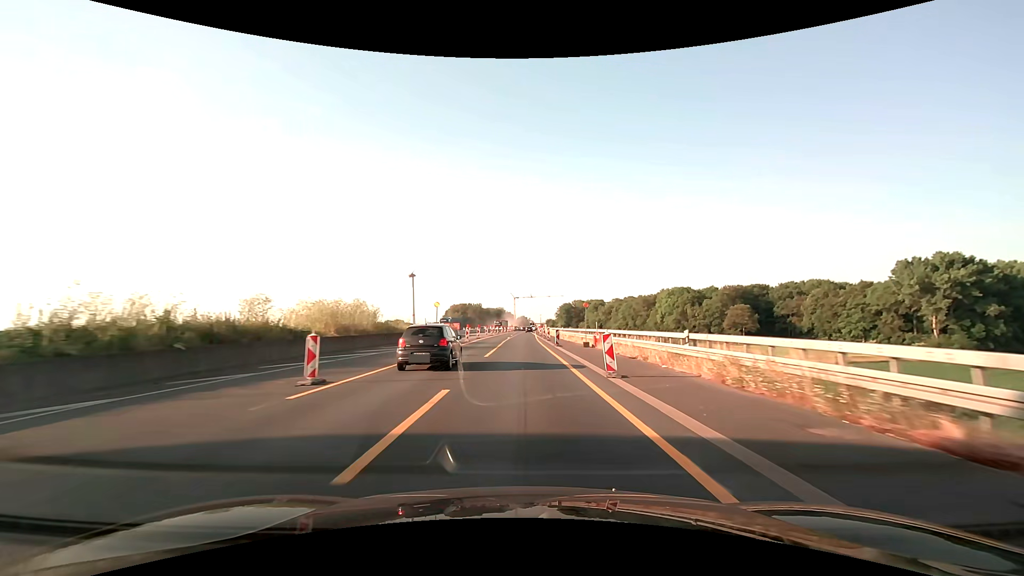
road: motorway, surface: asphalt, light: Day
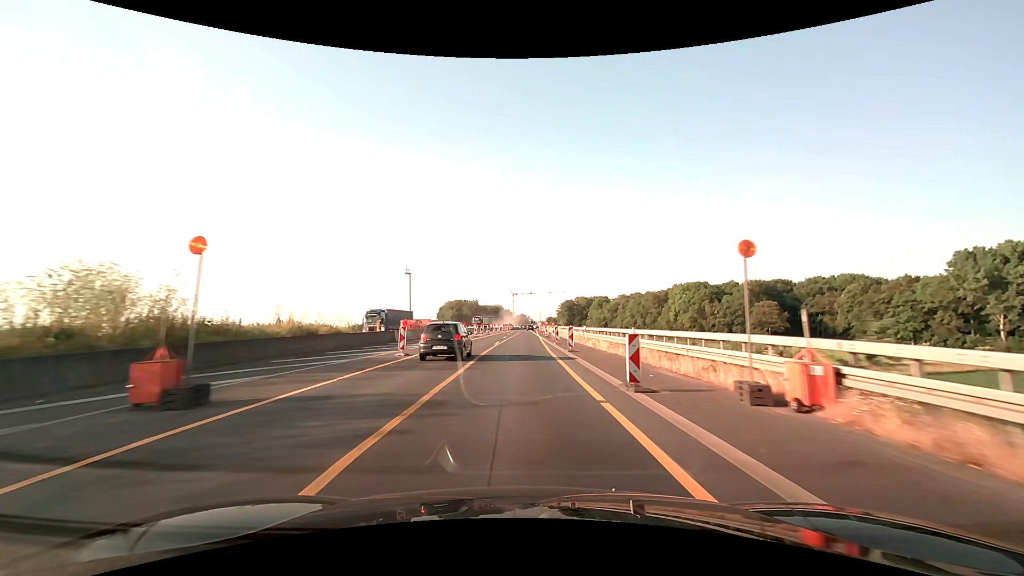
(0.0, +25.0) m; 0°
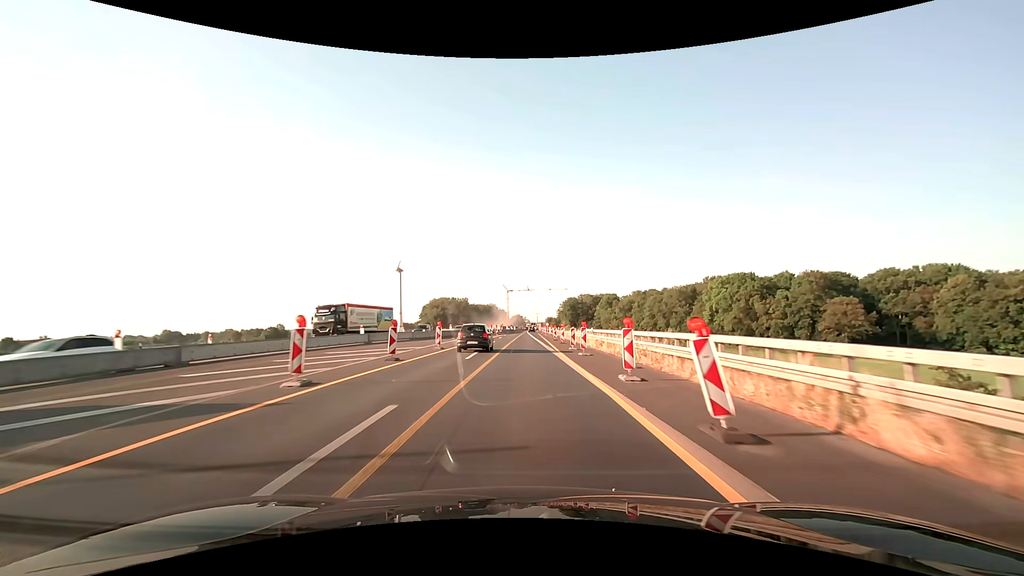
(0.0, +50.1) m; 0°
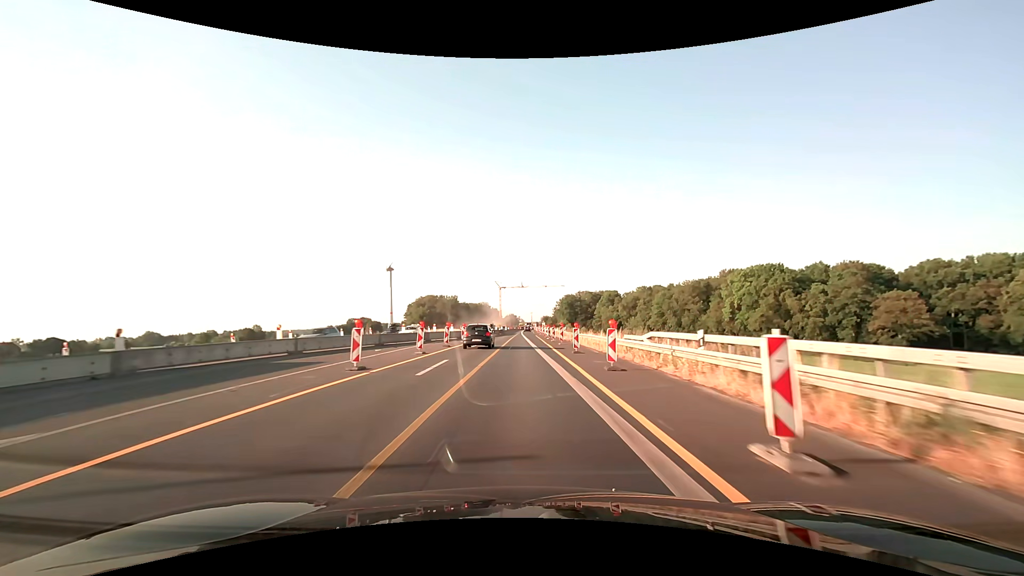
(+0.2, +25.0) m; +1°
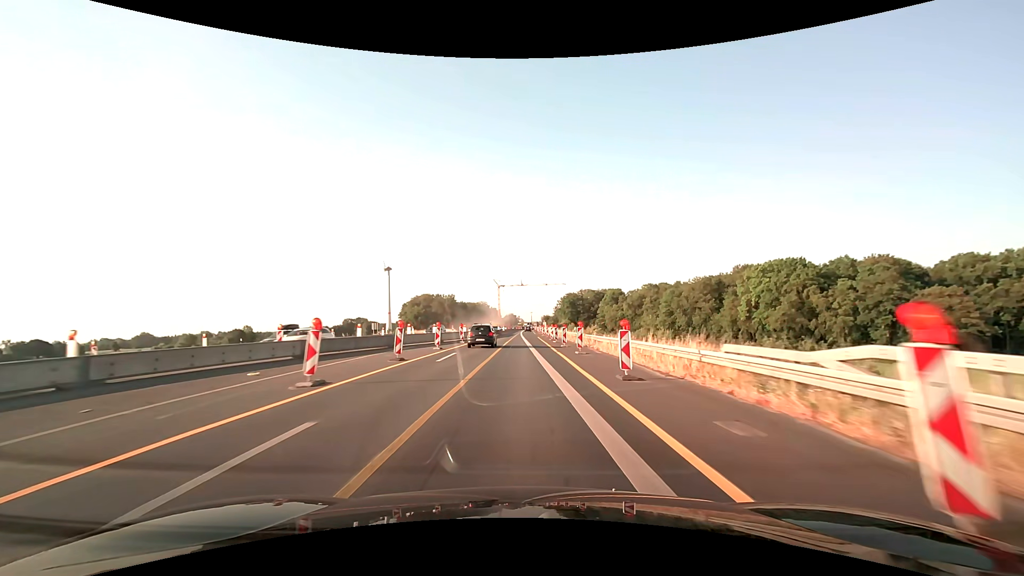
(0.0, +12.5) m; 0°
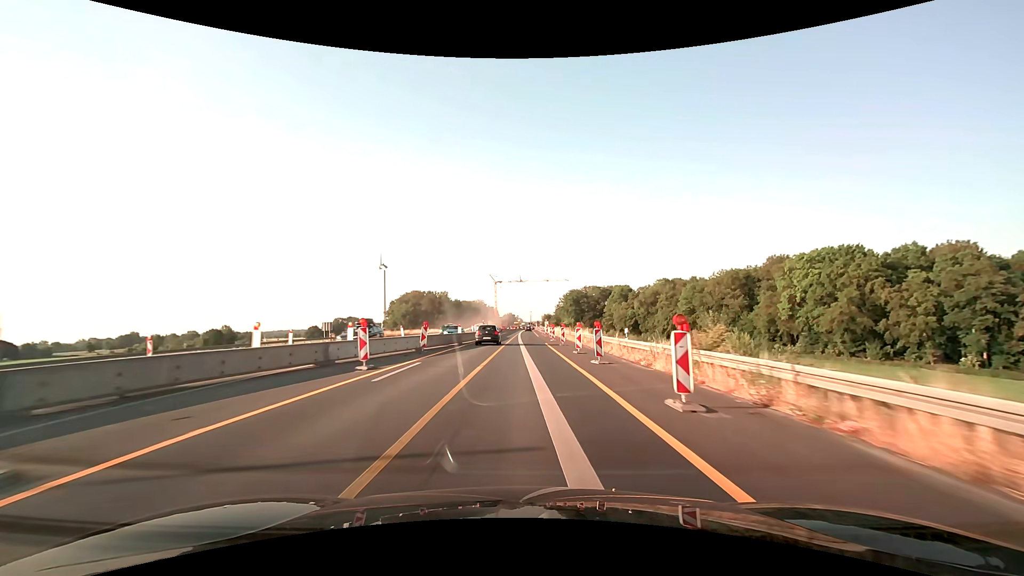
(0.0, +25.0) m; 0°
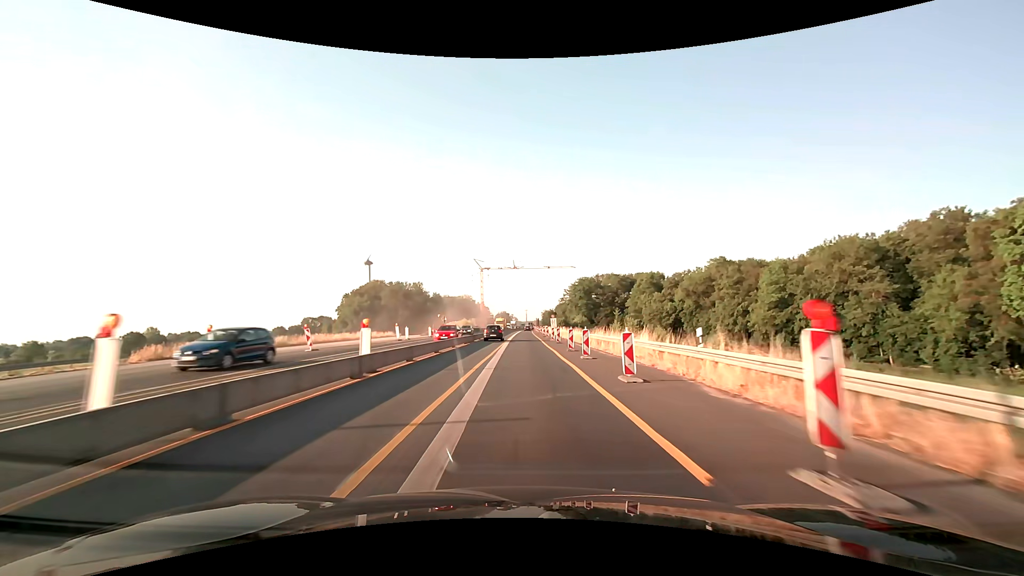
(+0.4, +62.7) m; +1°
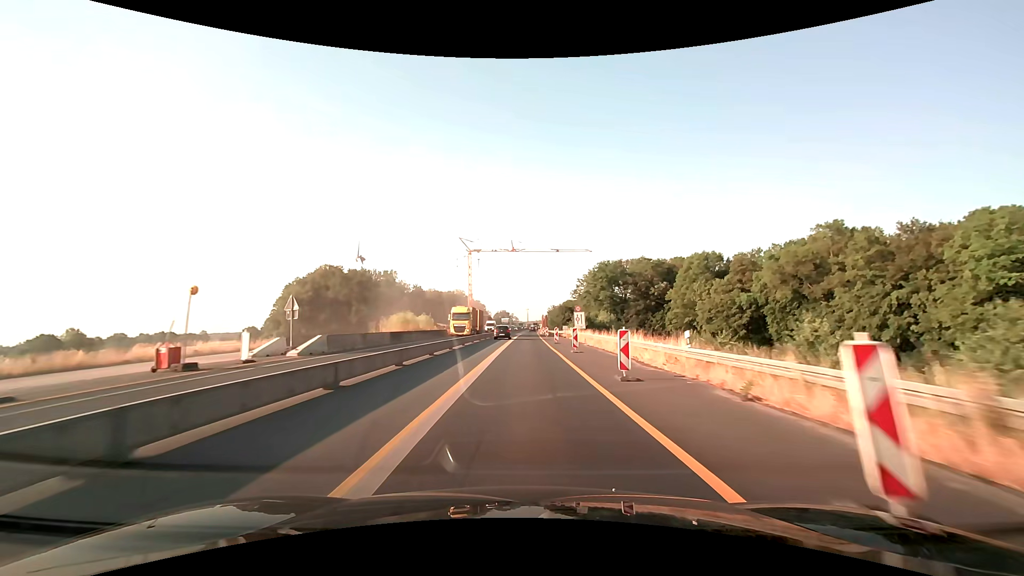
(0.0, +50.2) m; 0°
(0, +10) (0, +20) (0, +30) (0, +40) (0, +50) (0, +60) (0, +70) (0, +80) (+1, +90) (+1, +100) m
